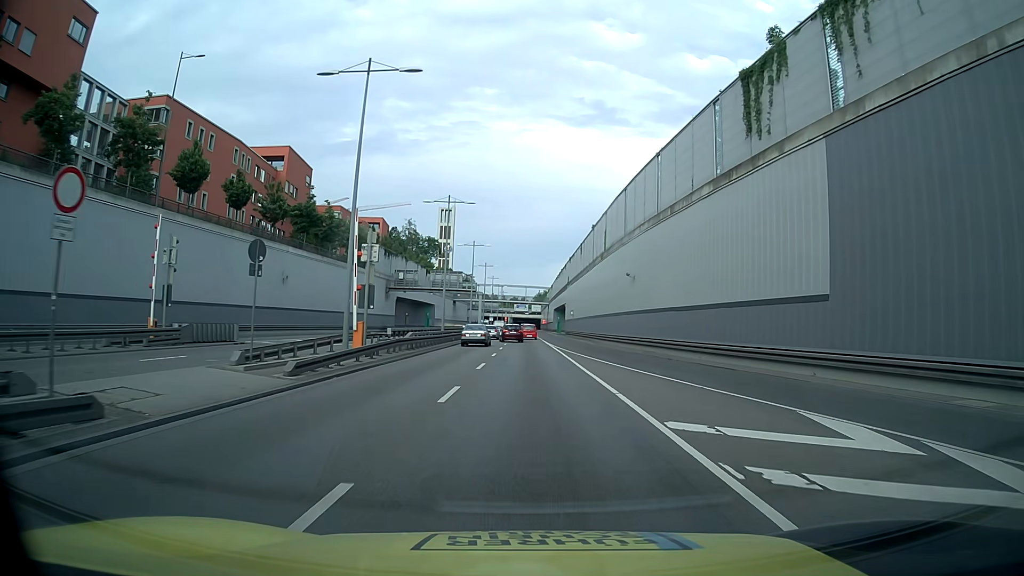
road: trunk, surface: asphalt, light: Day
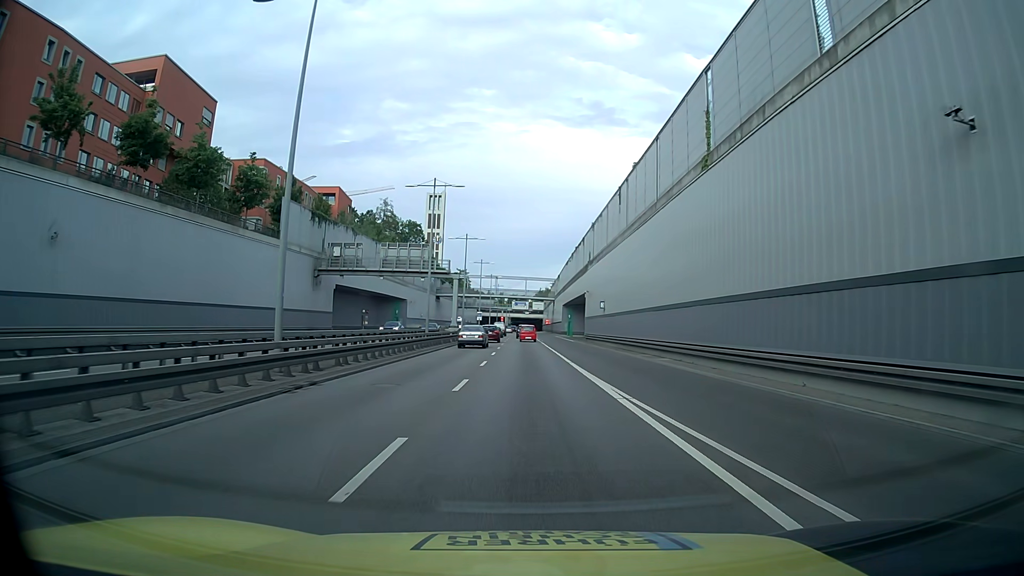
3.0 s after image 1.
(-0.2, +33.6) m; 0°
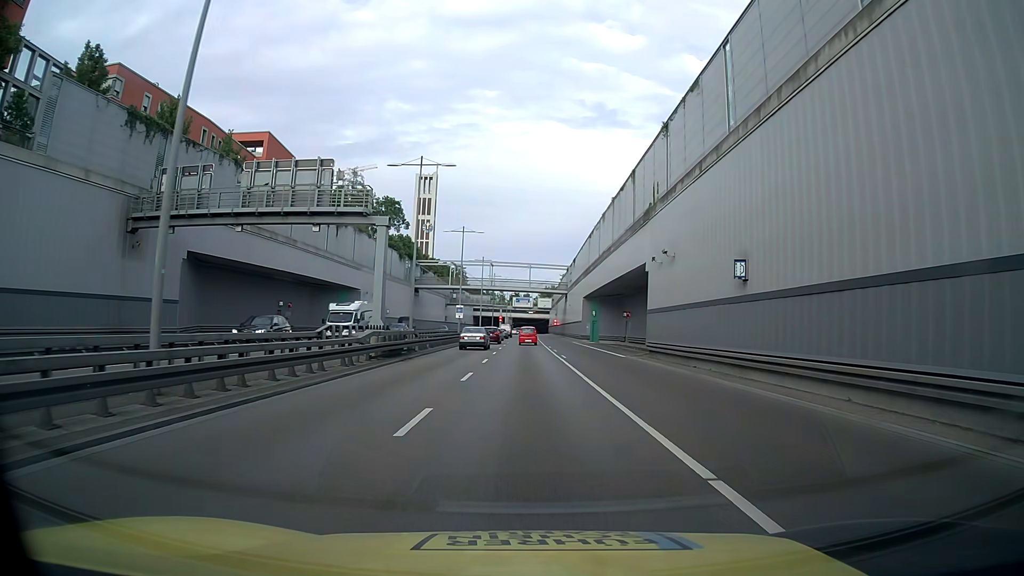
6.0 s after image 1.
(0.0, +33.0) m; 0°
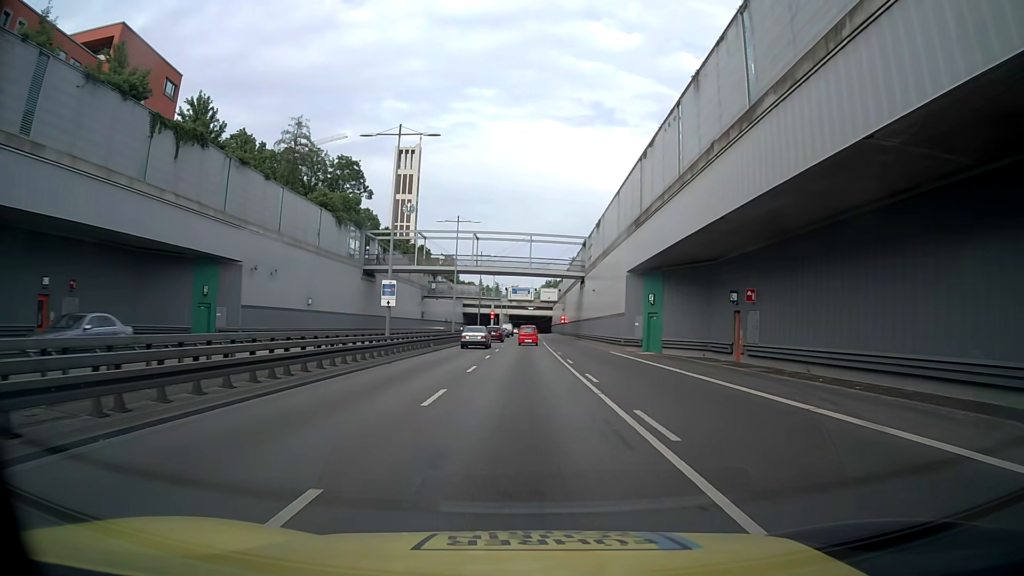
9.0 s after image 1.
(+0.1, +32.9) m; +1°
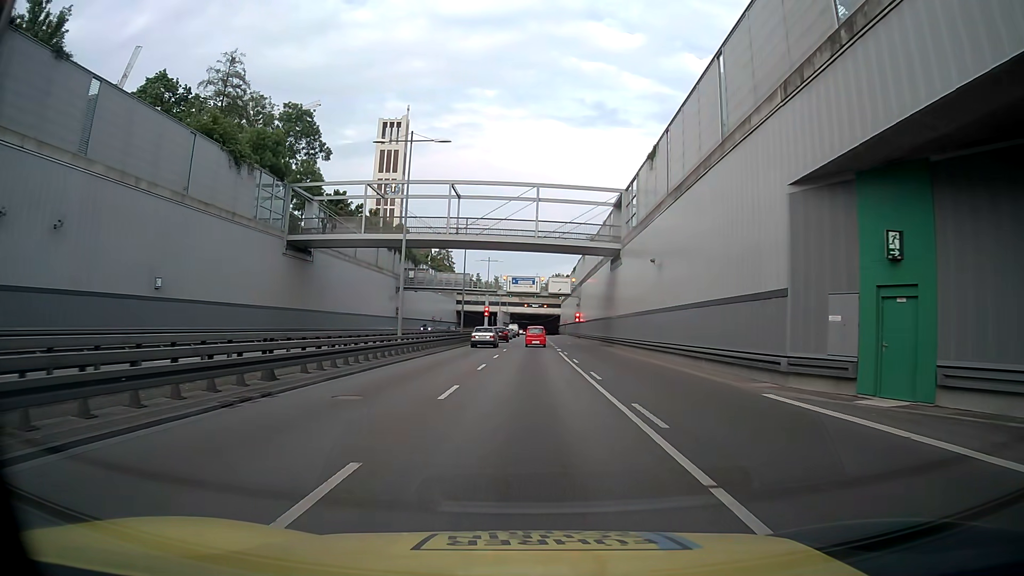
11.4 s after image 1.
(-0.2, +26.0) m; -1°
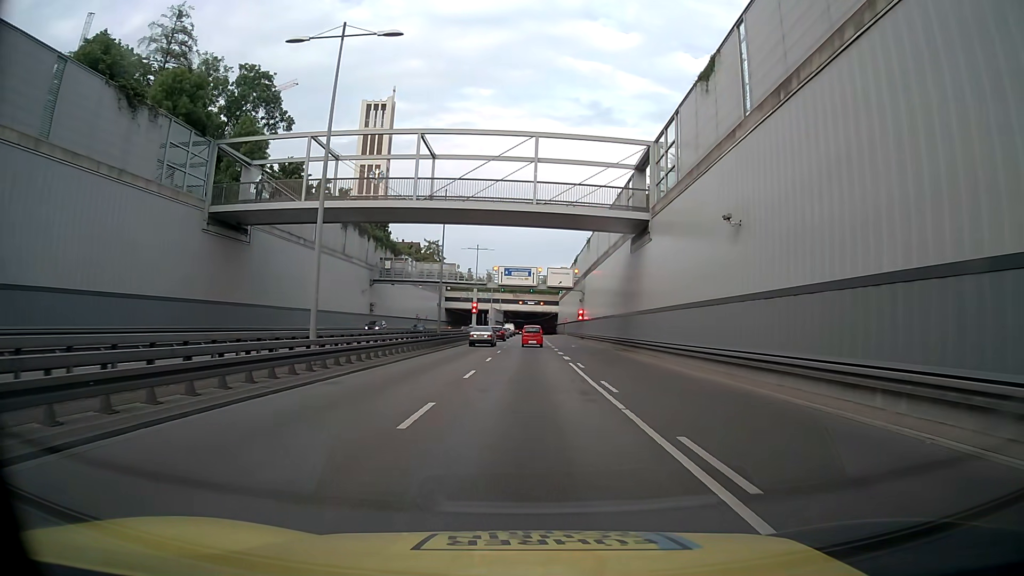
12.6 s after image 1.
(0.0, +12.9) m; +1°
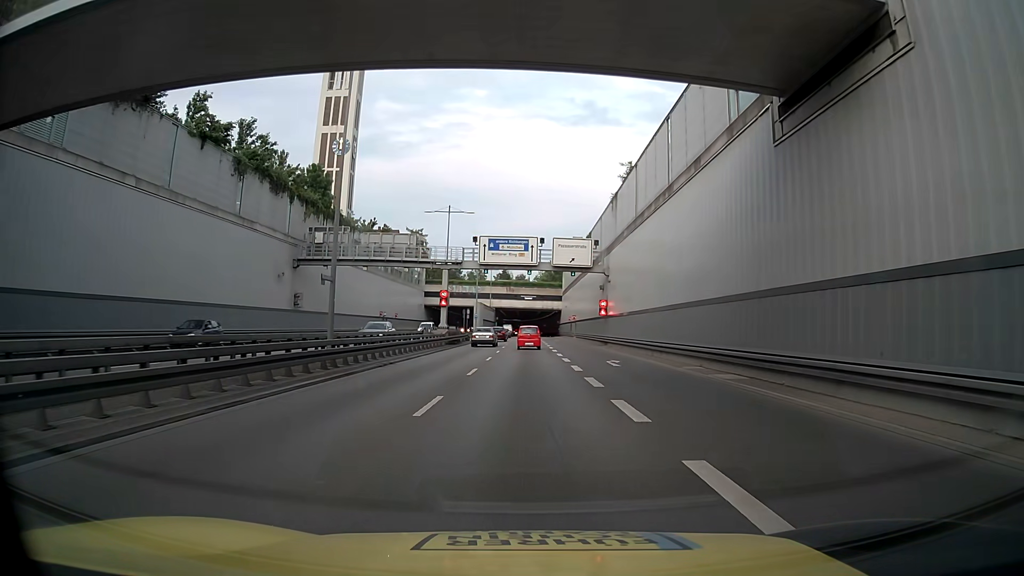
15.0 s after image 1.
(+0.1, +25.6) m; 0°
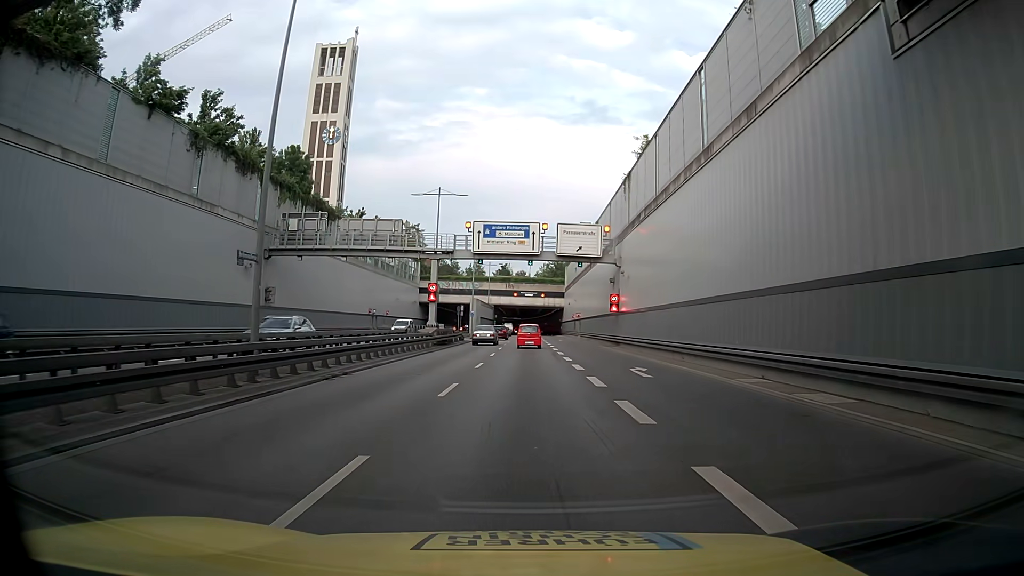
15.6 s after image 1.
(0.0, +6.4) m; -1°
(0, +10) (0, +20) (0, +30) (+1, +40) (+1, +50) (+1, +60) (+1, +70) (+1, +80) (+1, +90) (+1, +100) m
